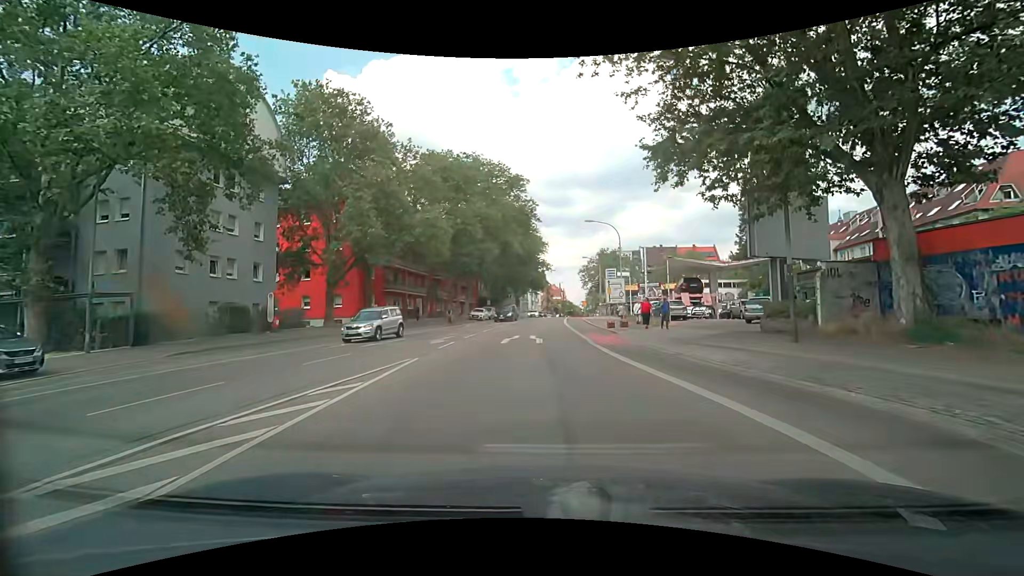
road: secondary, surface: asphalt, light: Day
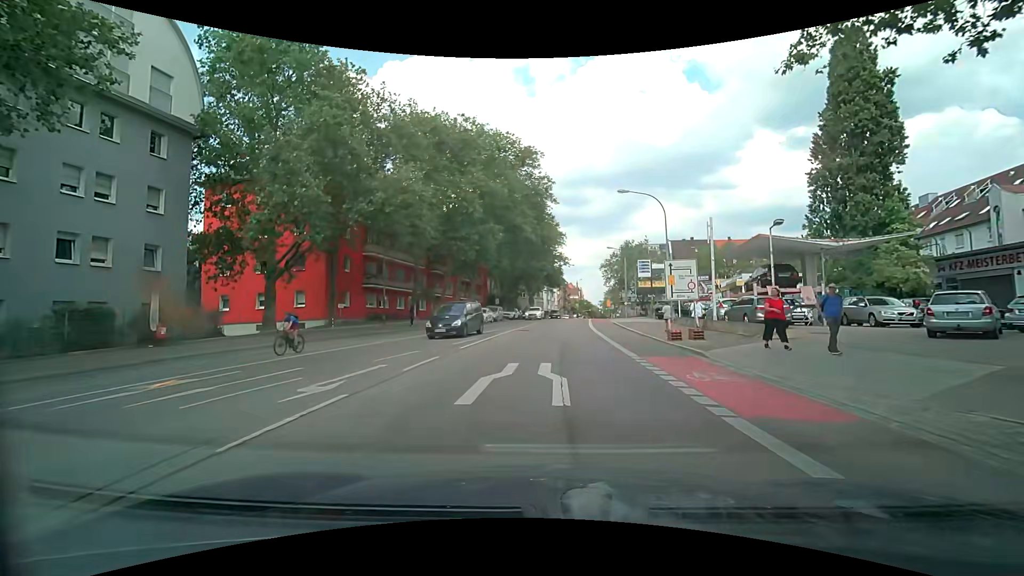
(-0.1, +12.2) m; -2°
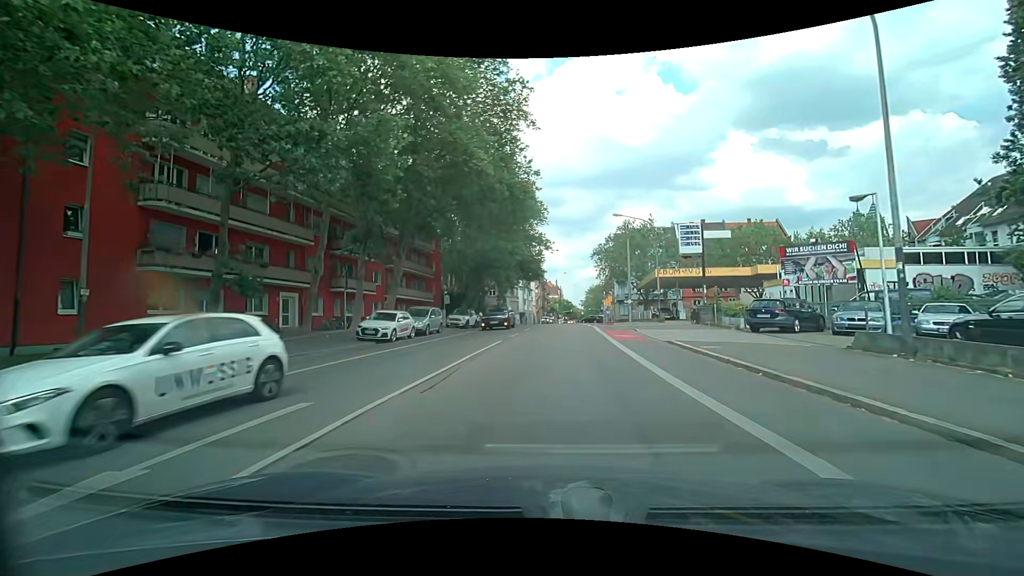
(+0.5, +24.6) m; +3°
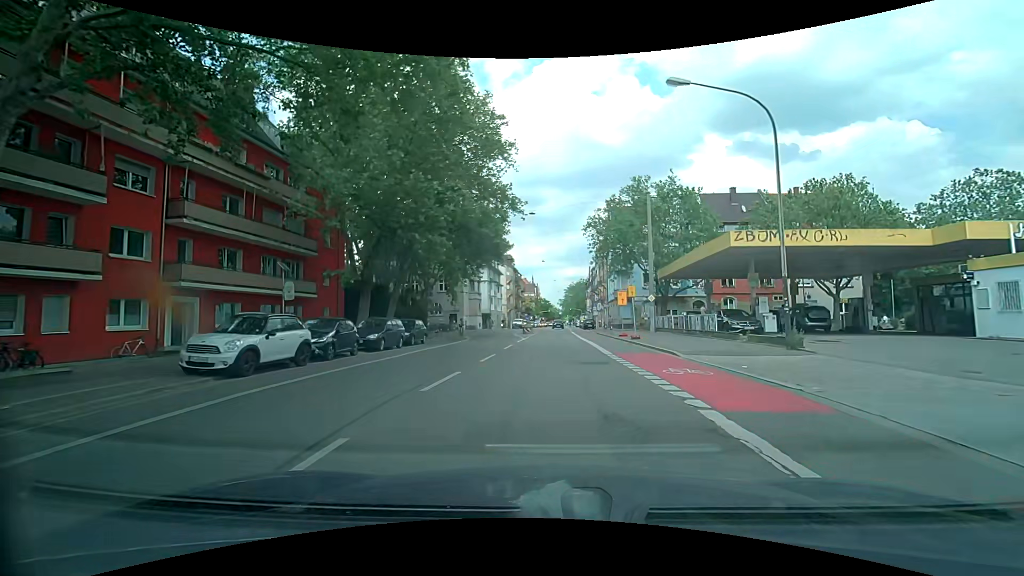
(+0.8, +26.5) m; +3°
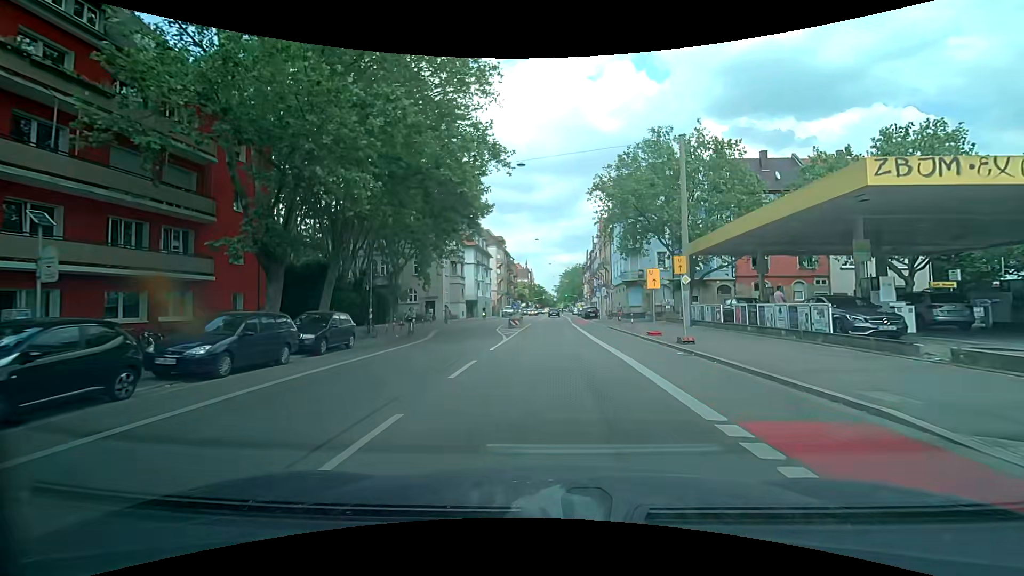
(0.0, +10.8) m; +1°
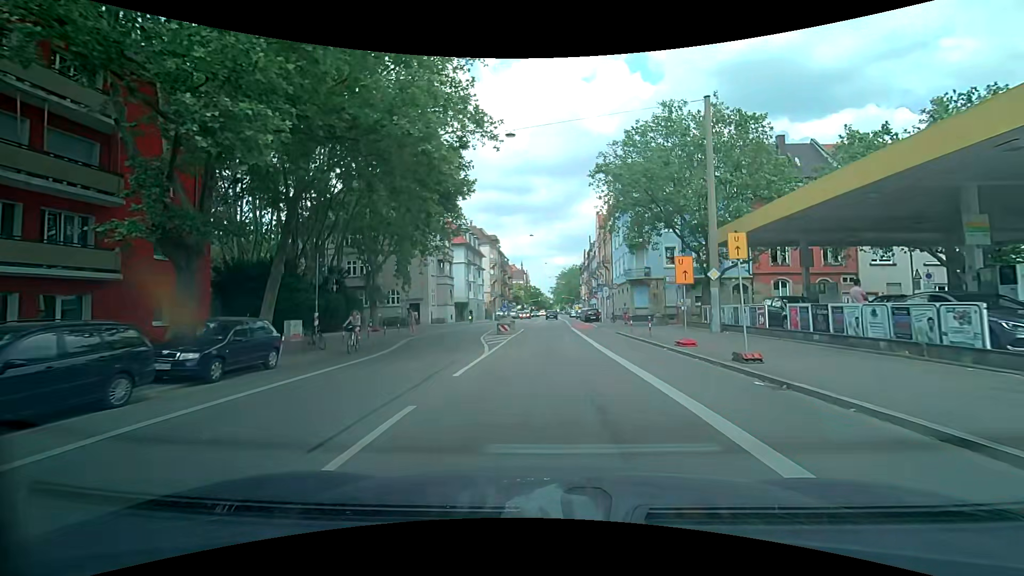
(0.0, +5.5) m; 0°
(0, +10) (0, +20) (0, +30) (0, +40) (0, +50) (+1, +60) (+1, +70) (+1, +80) (+1, +90) (+1, +100) m
